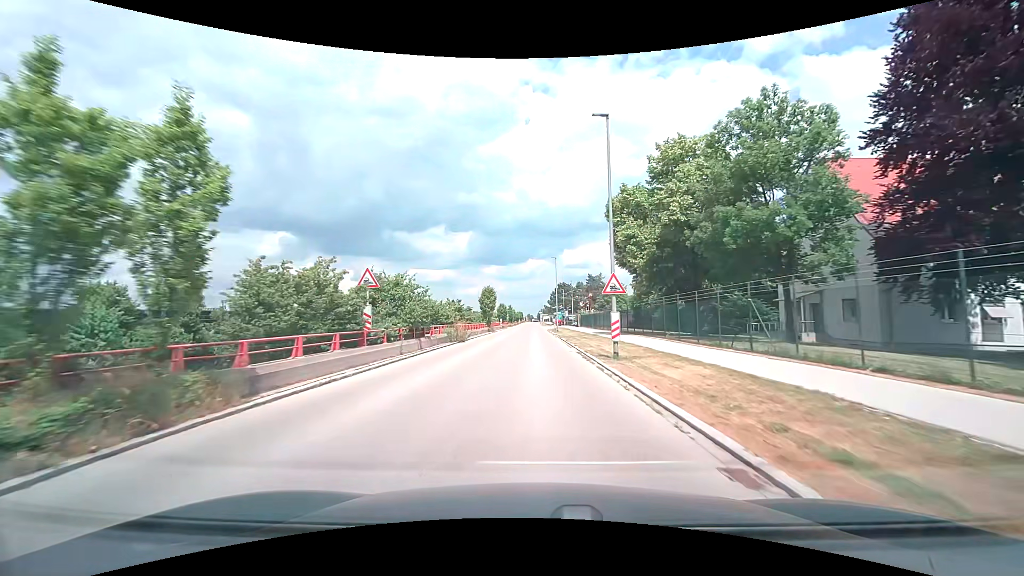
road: tertiary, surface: asphalt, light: Day
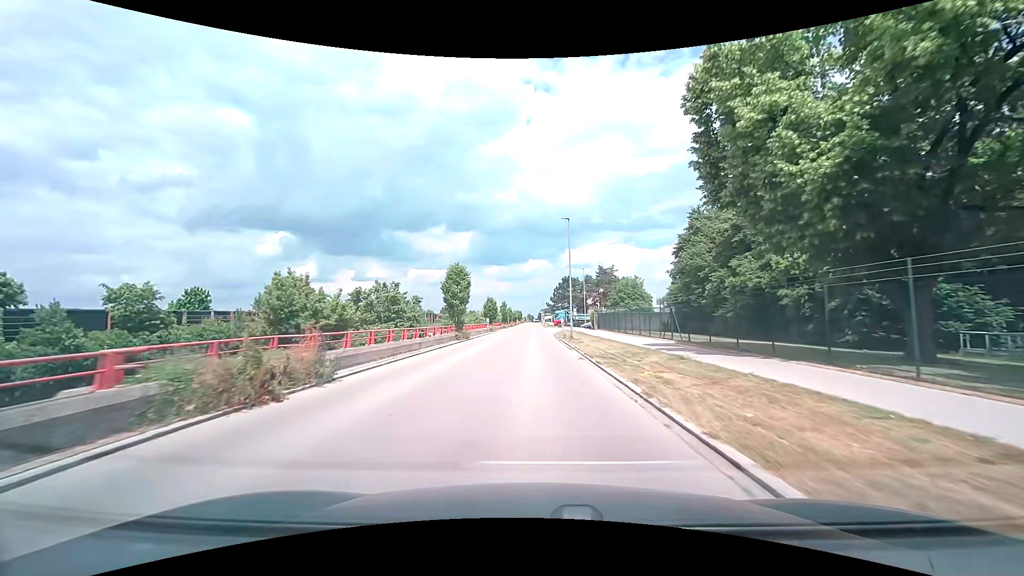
(0.0, +22.7) m; 0°
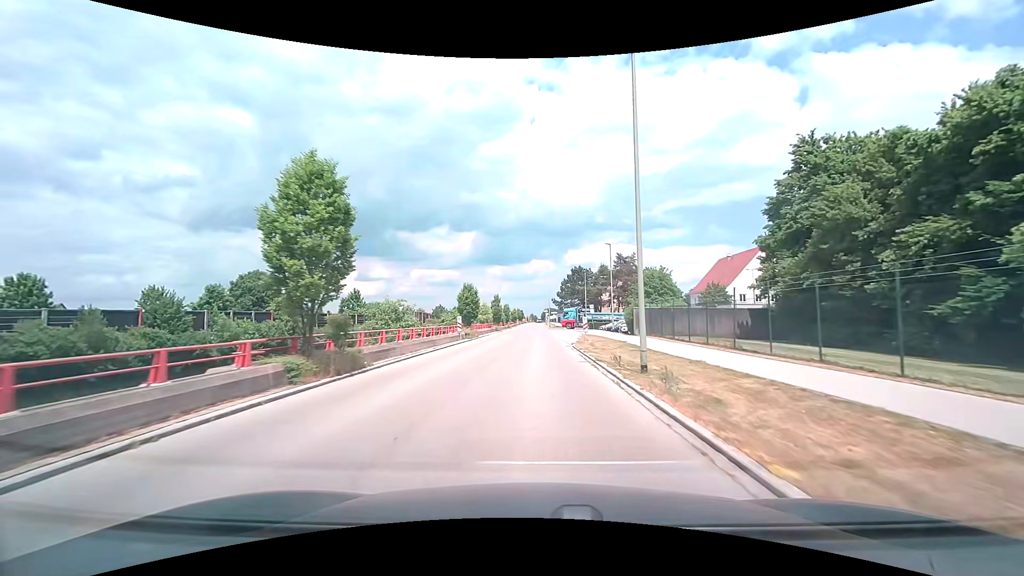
(-0.1, +23.0) m; 0°
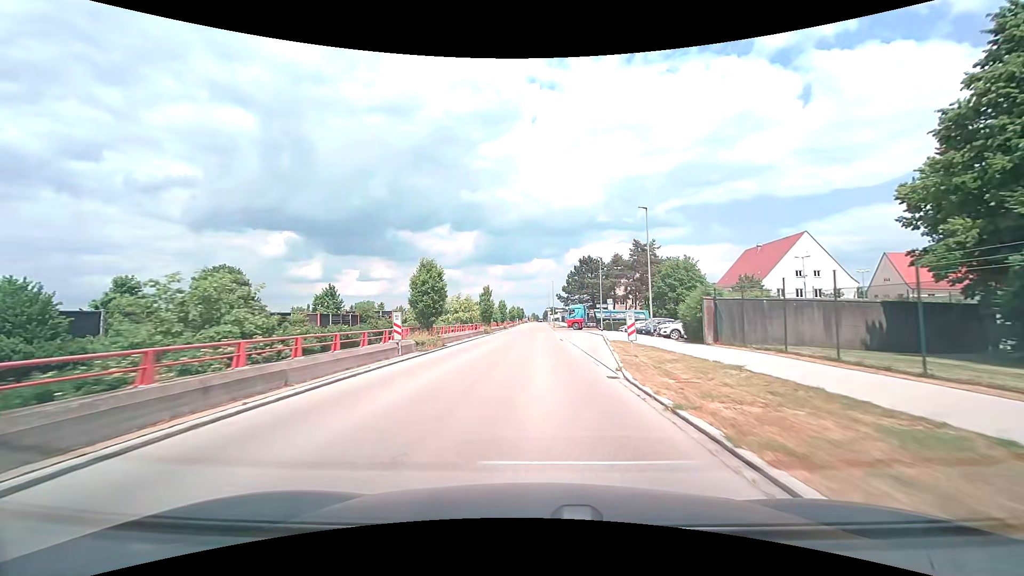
(0.0, +15.5) m; 0°
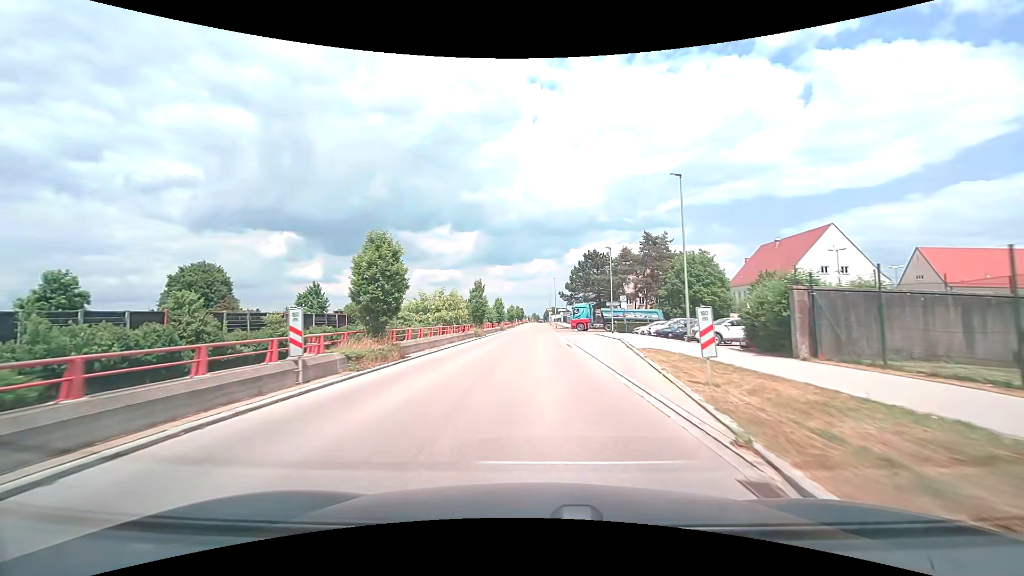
(0.0, +7.8) m; 0°
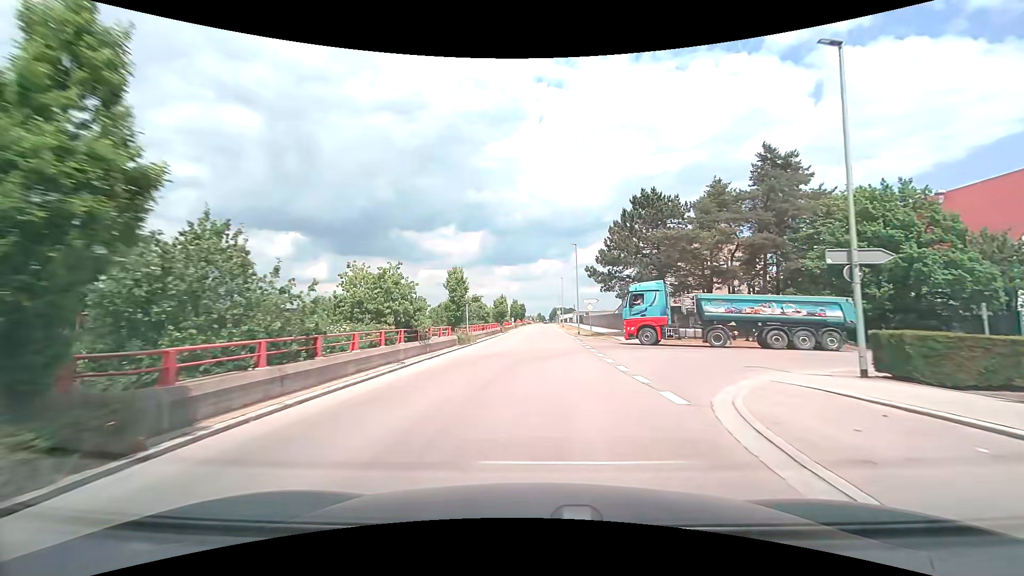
(-0.1, +38.0) m; -1°
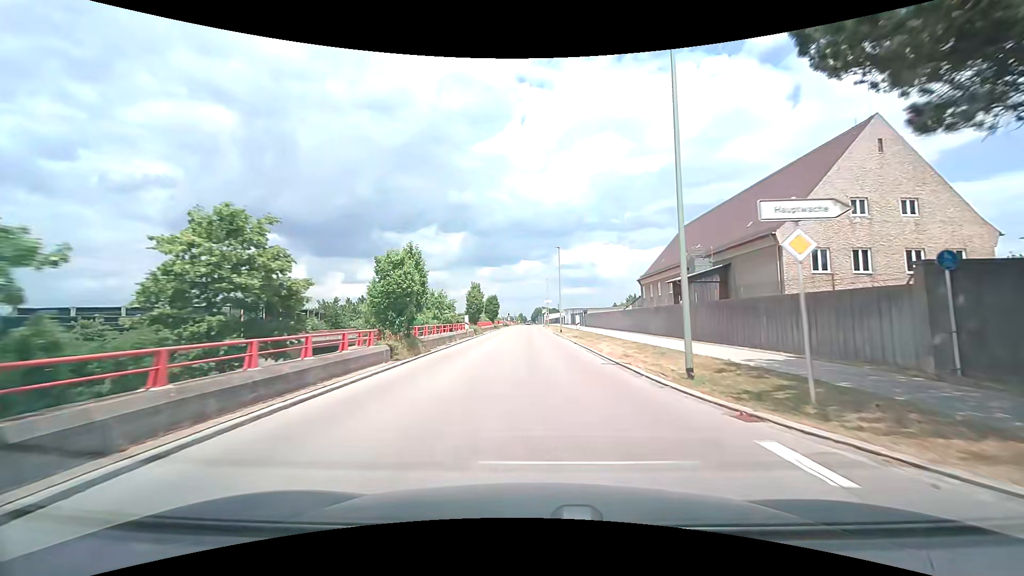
(+0.2, +37.0) m; +2°
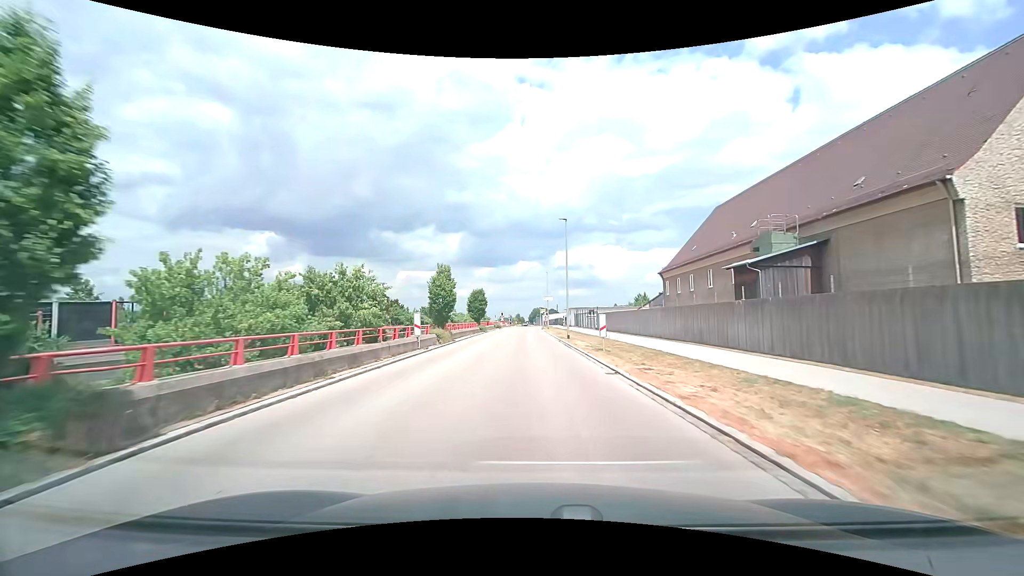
(0.0, +14.8) m; 0°
(0, +10) (0, +20) (0, +30) (0, +40) (0, +50) (0, +60) (-1, +70) (-1, +80) (0, +90) (0, +100) m
